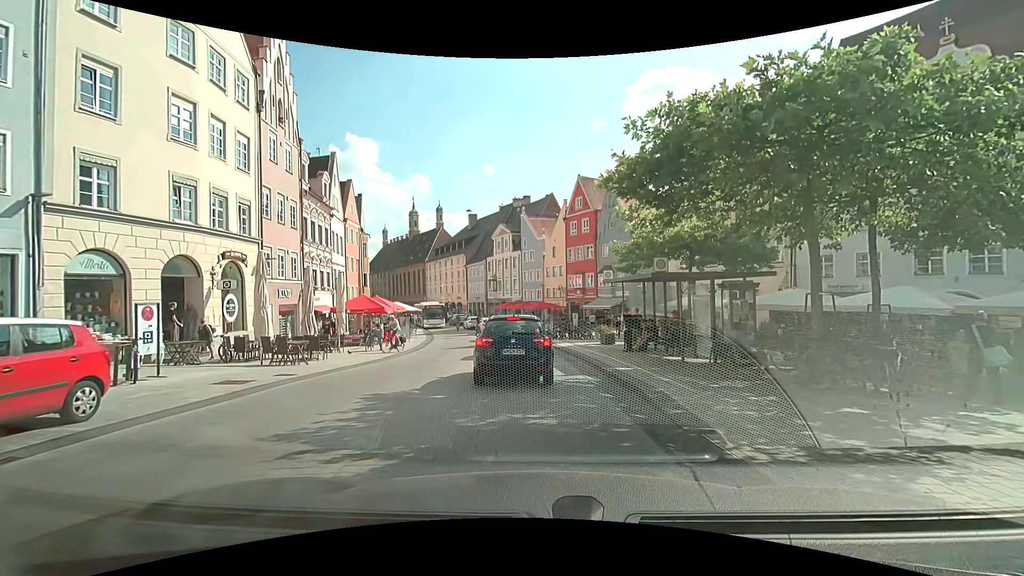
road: secondary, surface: asphalt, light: Day
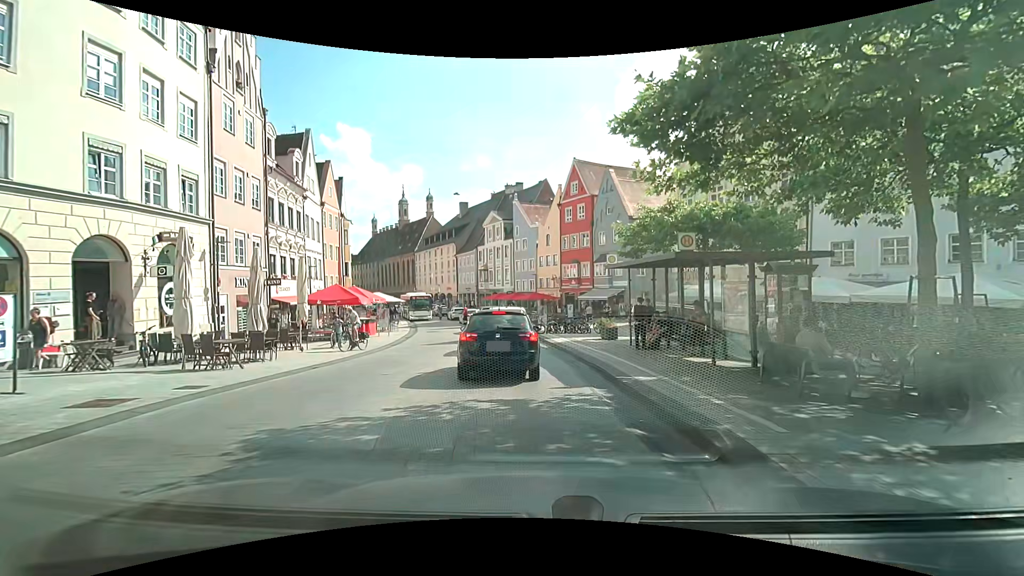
(+0.1, +3.3) m; 0°
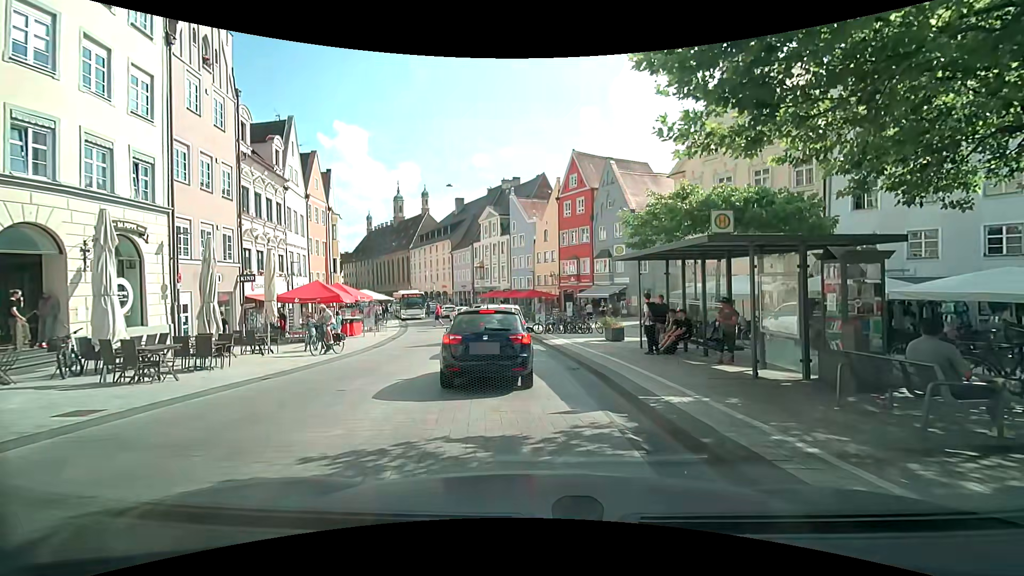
(+0.1, +2.4) m; 0°
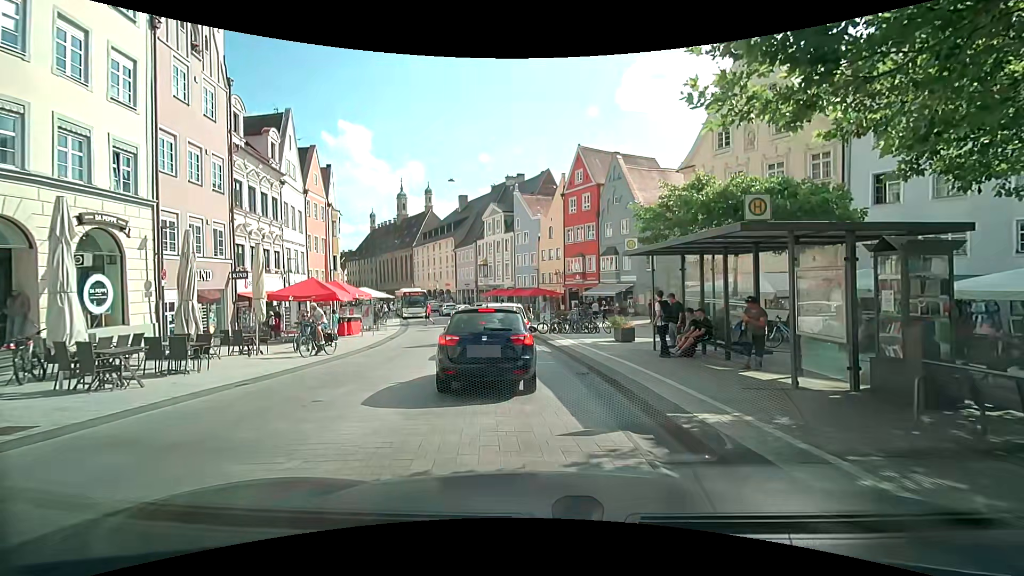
(0.0, +1.2) m; +1°
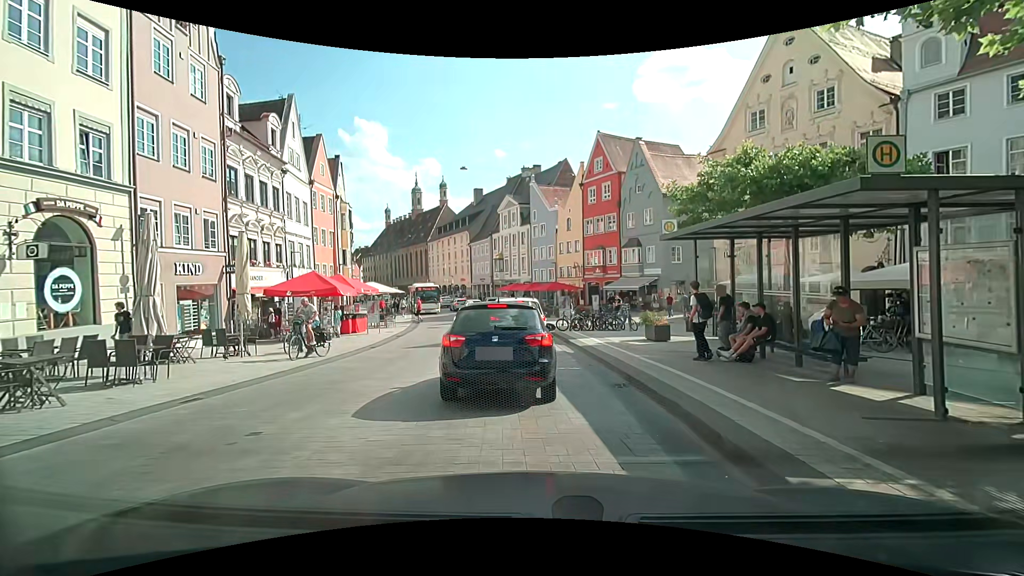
(0.0, +2.3) m; 0°
